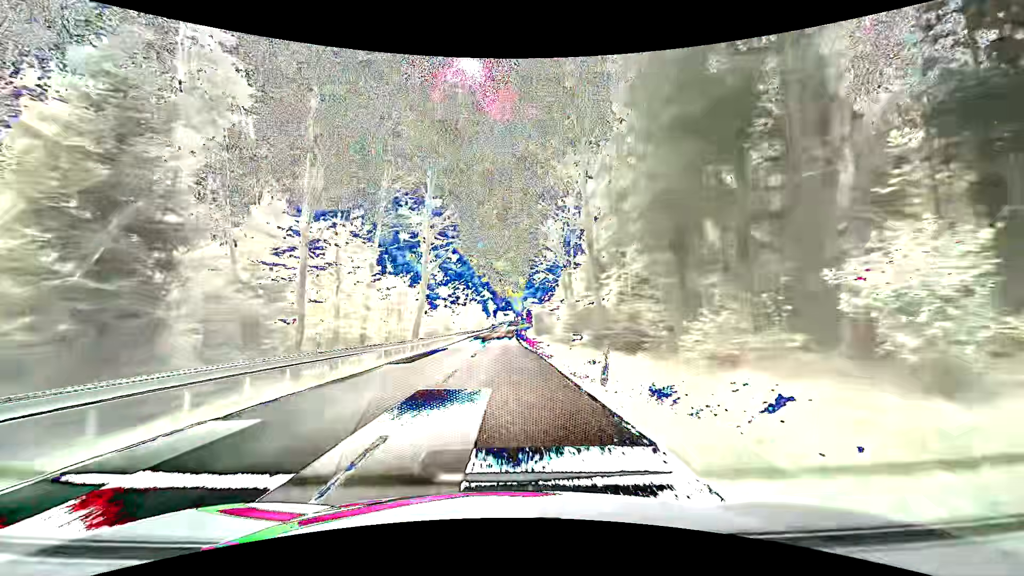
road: secondary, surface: asphalt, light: Day
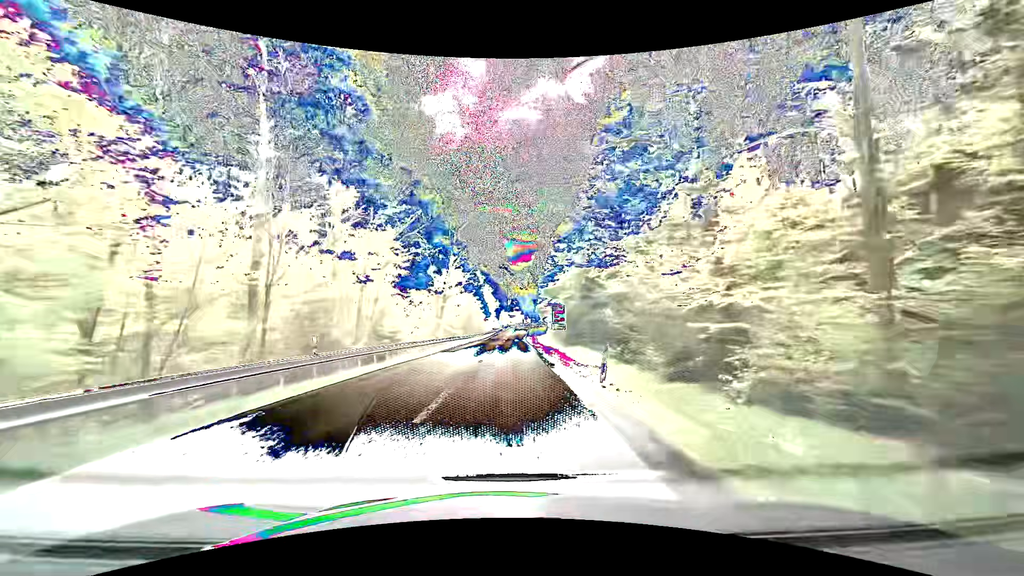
(-0.4, +49.2) m; 0°
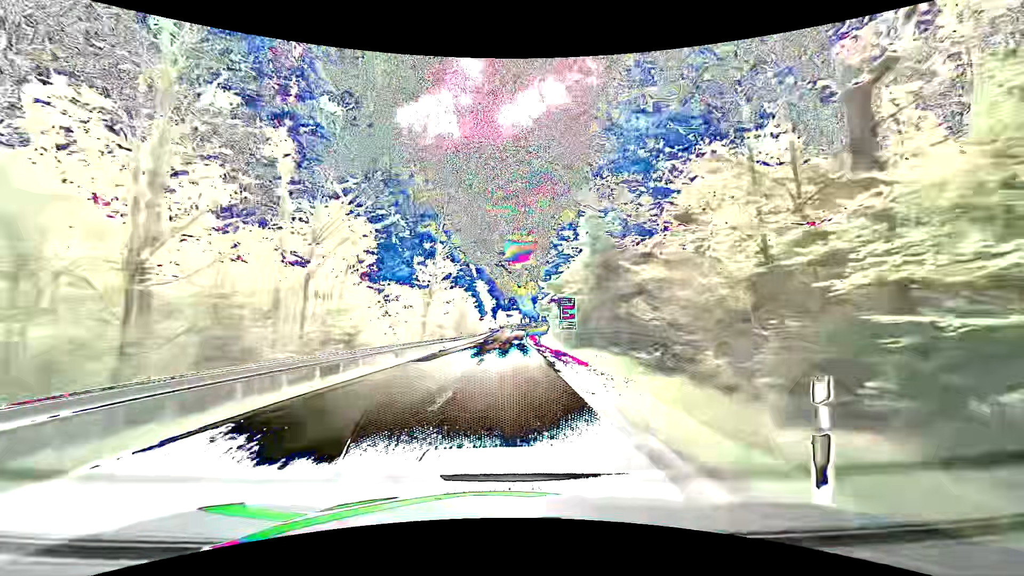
(-0.1, +9.9) m; 0°
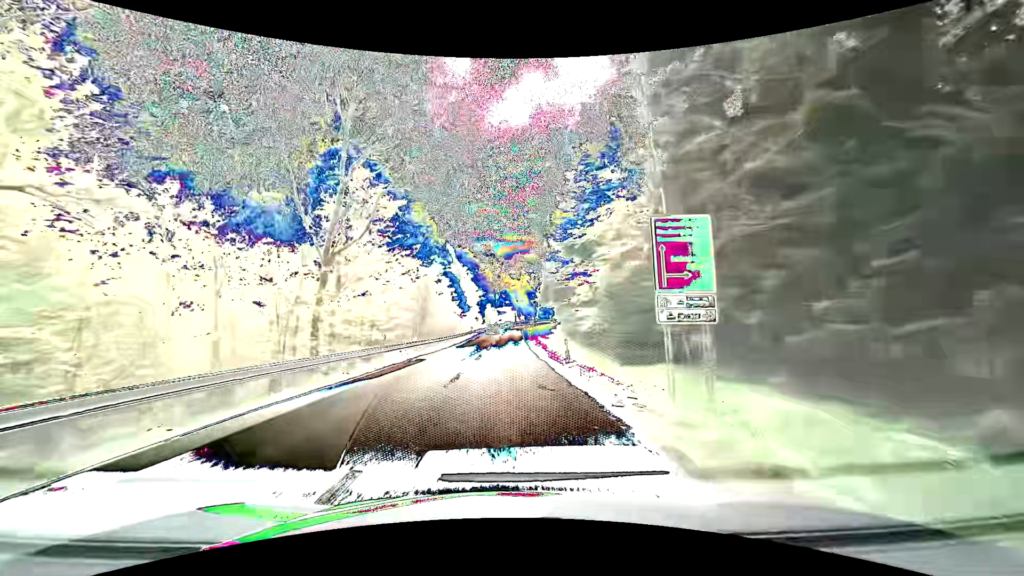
(+0.4, +29.8) m; +1°
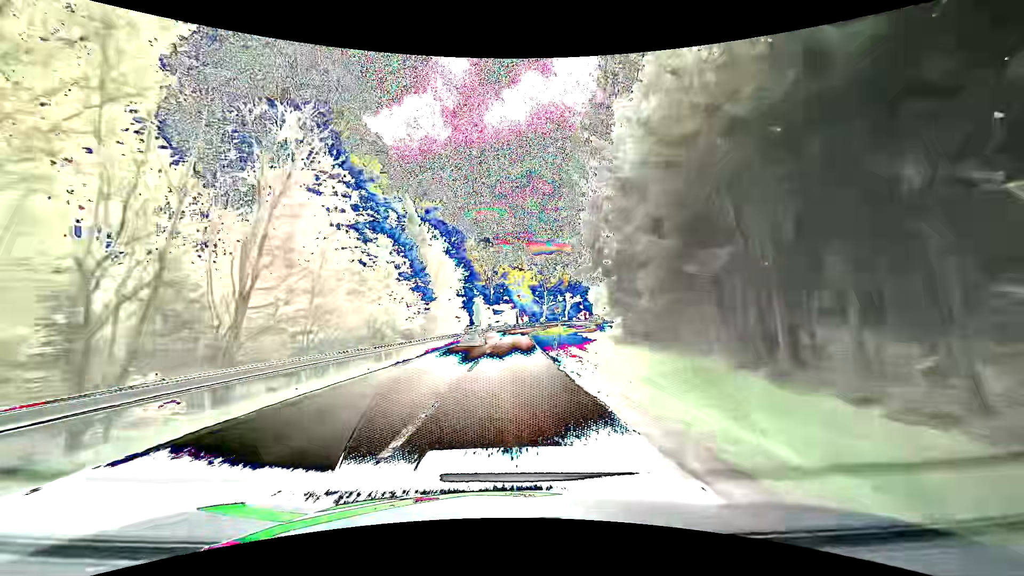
(+0.1, +39.5) m; 0°
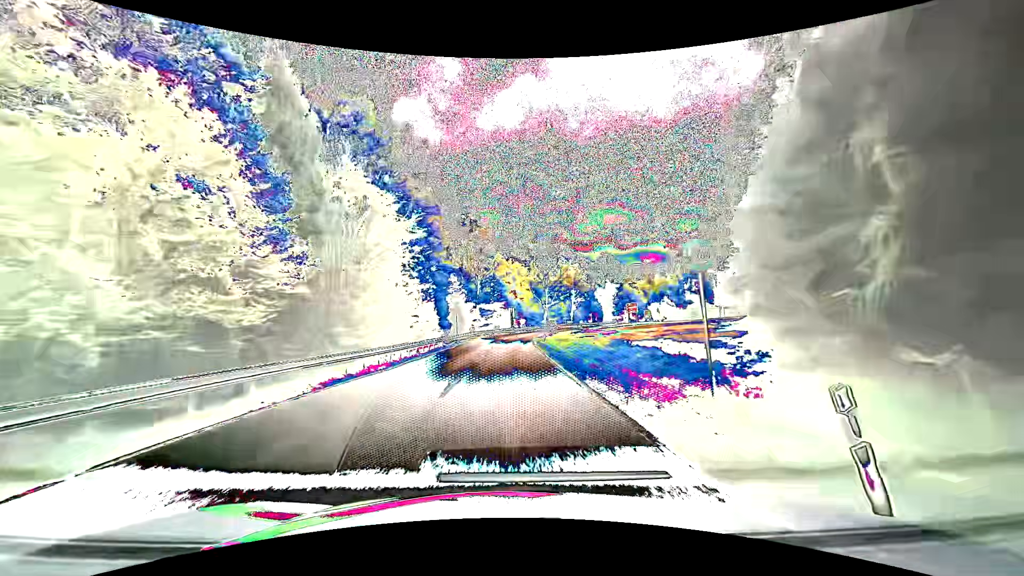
(+0.3, +28.6) m; +2°
(0, +10) (0, +20) (0, +30) (0, +40) (0, +50) (+1, +60) (+2, +70) (+4, +80) (+6, +89) (+10, +99) m
